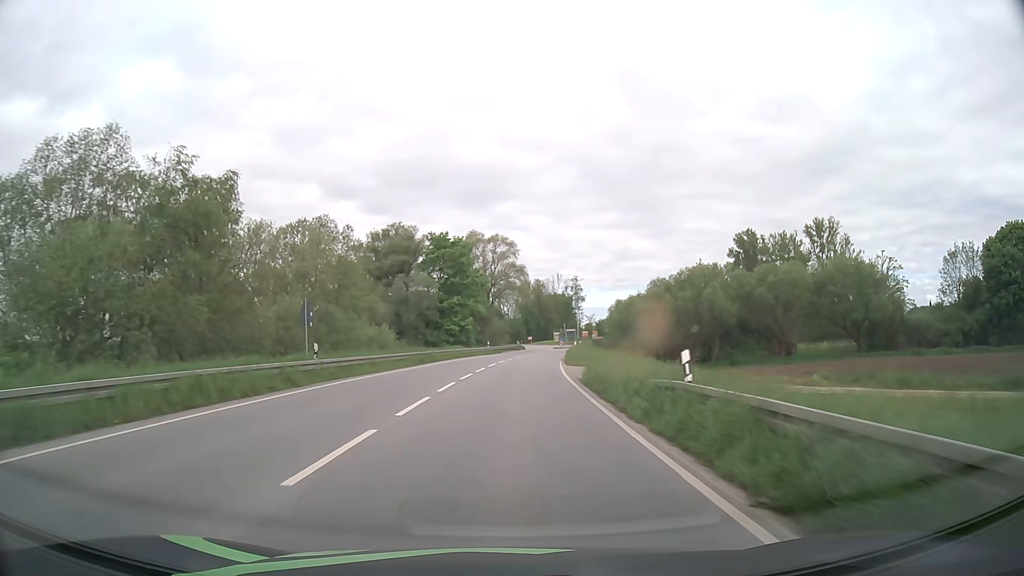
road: primary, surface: asphalt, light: Day
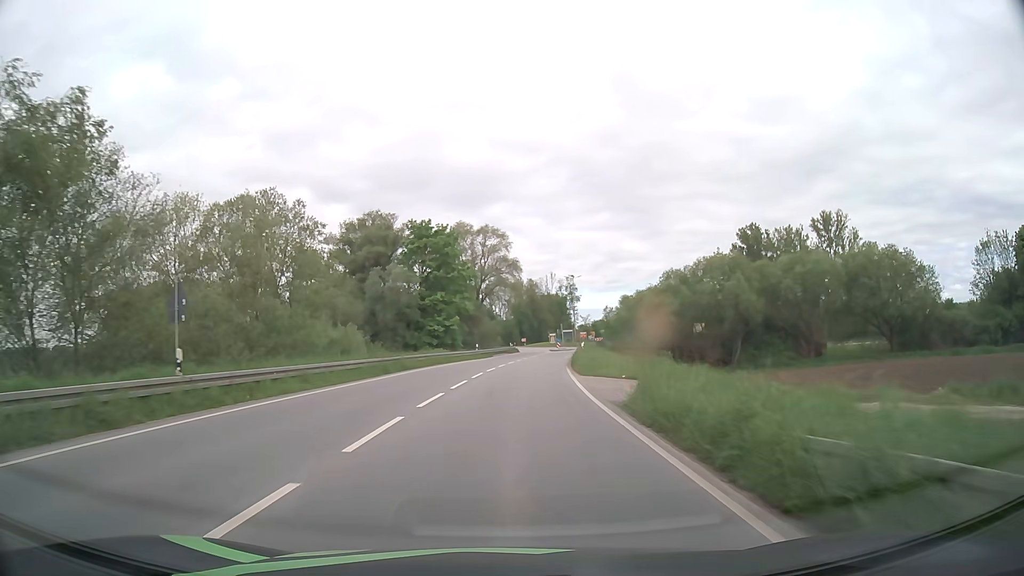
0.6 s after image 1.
(0.0, +9.9) m; +1°
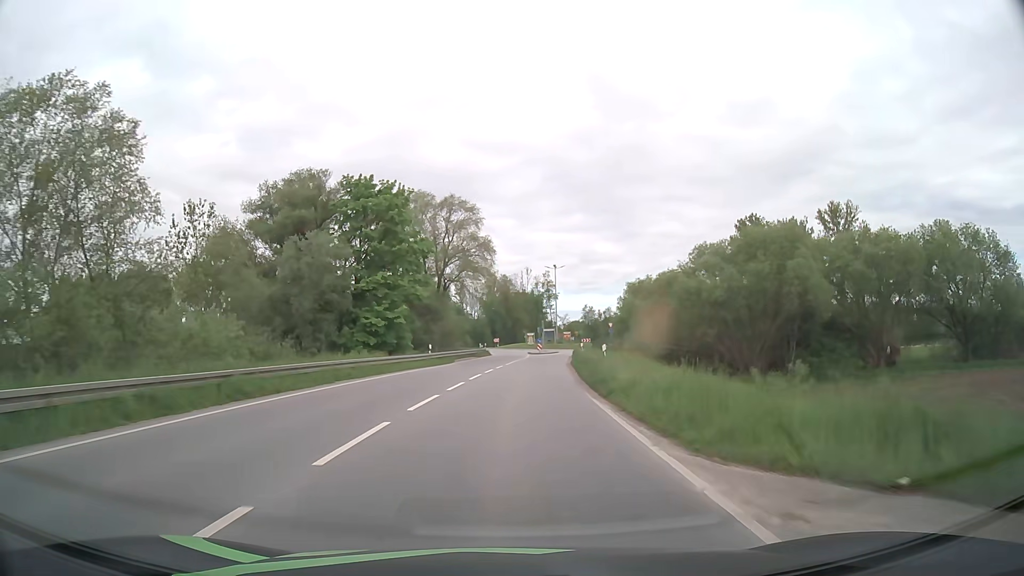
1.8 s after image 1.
(+0.3, +19.0) m; +2°
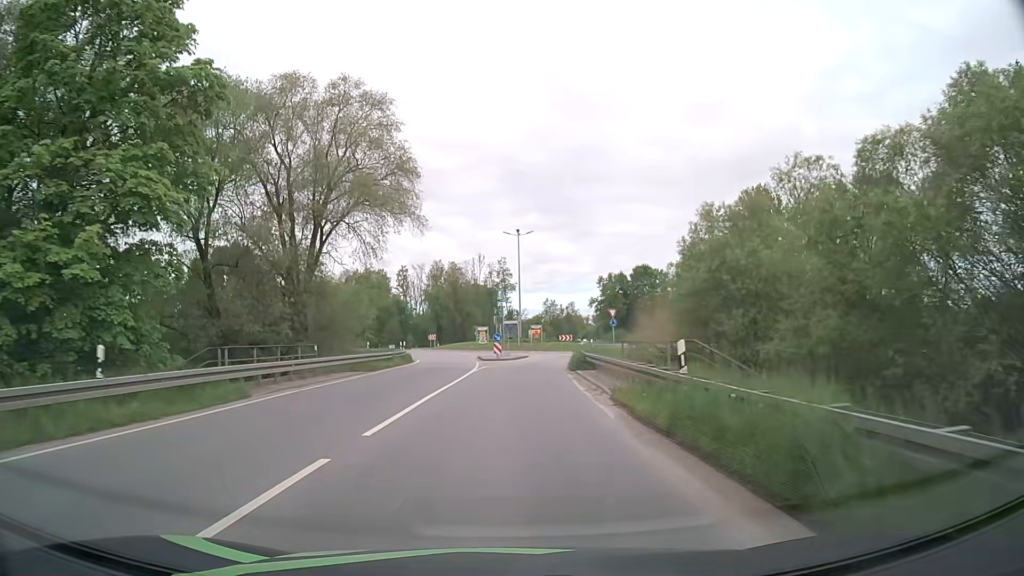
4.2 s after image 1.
(+1.2, +33.4) m; +4°
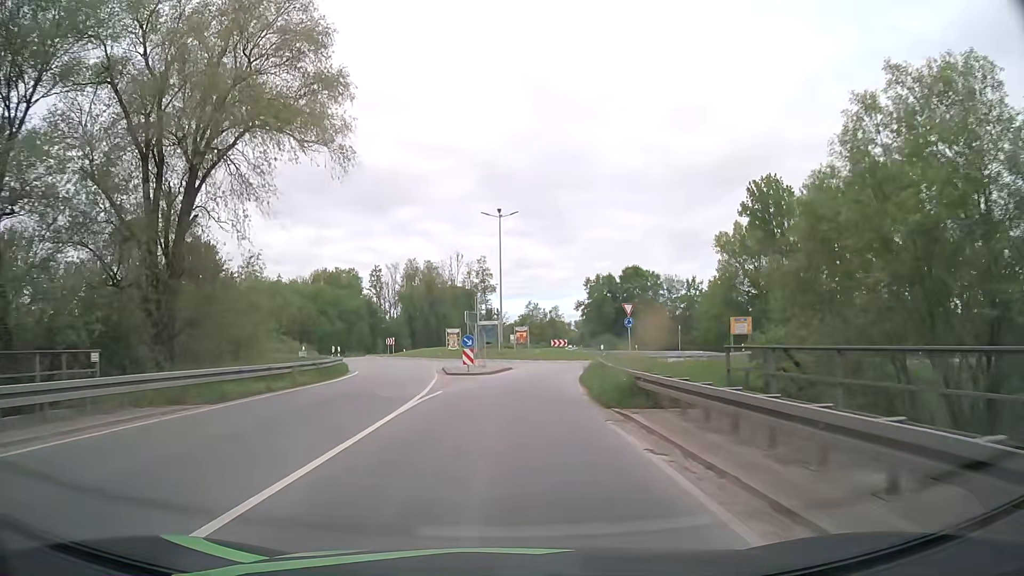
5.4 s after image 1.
(+0.2, +14.6) m; +1°
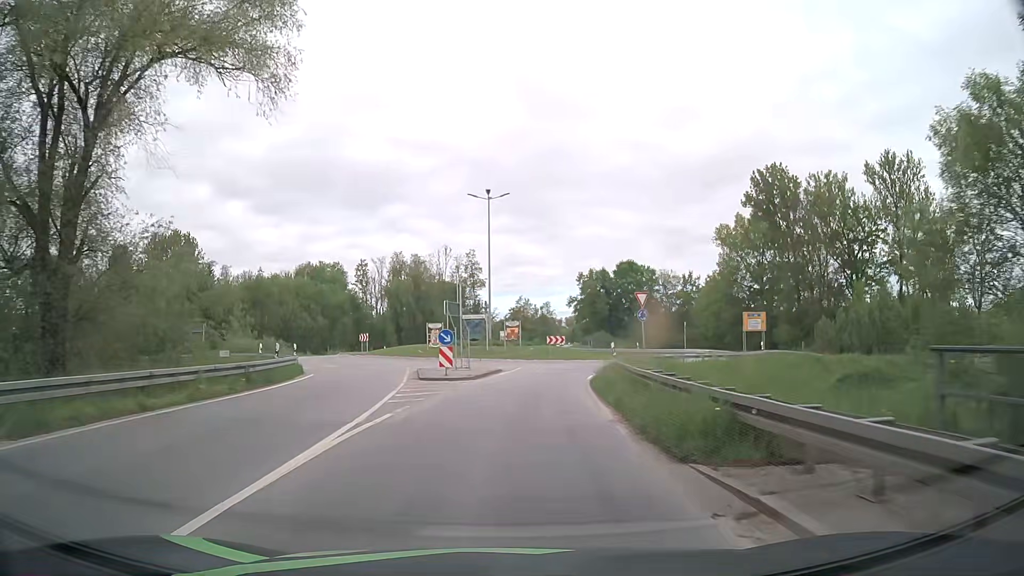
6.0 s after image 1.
(+0.1, +6.7) m; +1°
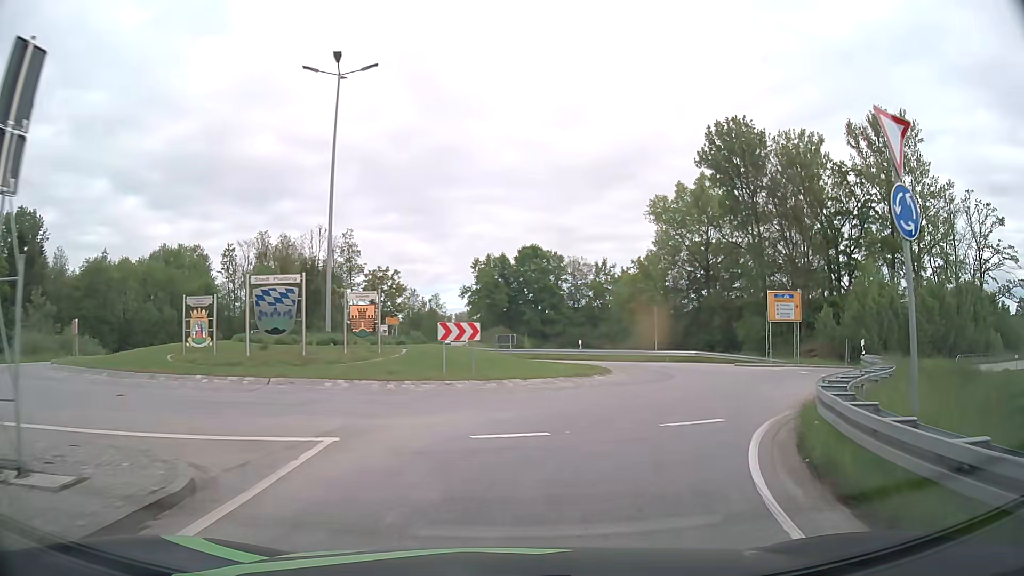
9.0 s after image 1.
(+1.3, +26.5) m; +10°
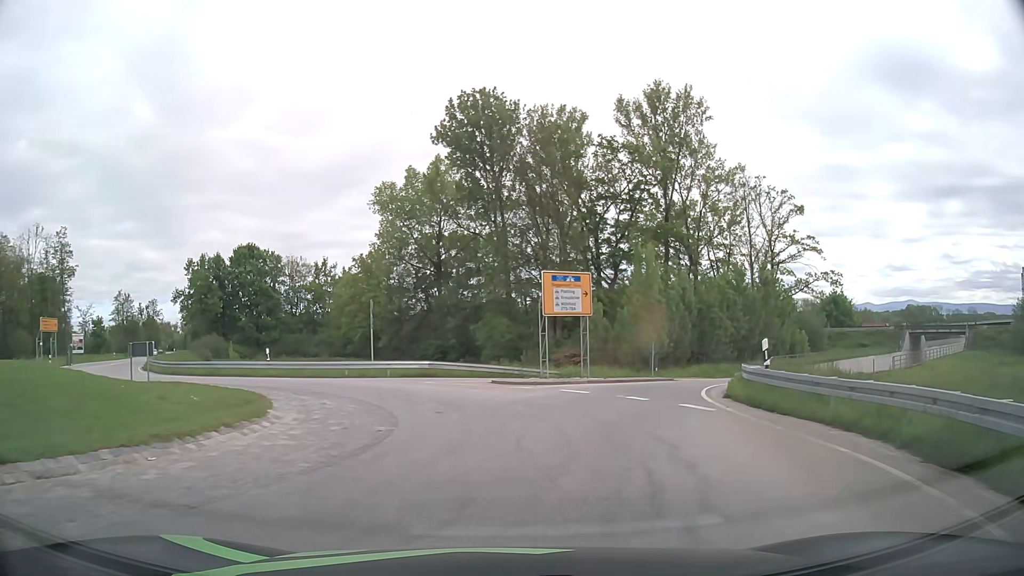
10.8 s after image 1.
(+2.6, +13.0) m; +23°
